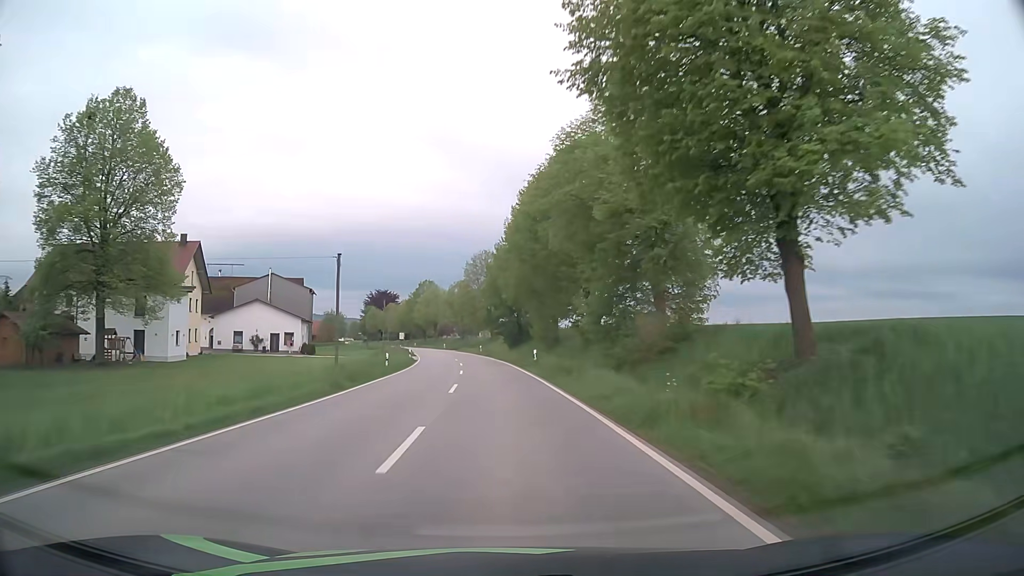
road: secondary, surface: asphalt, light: Day
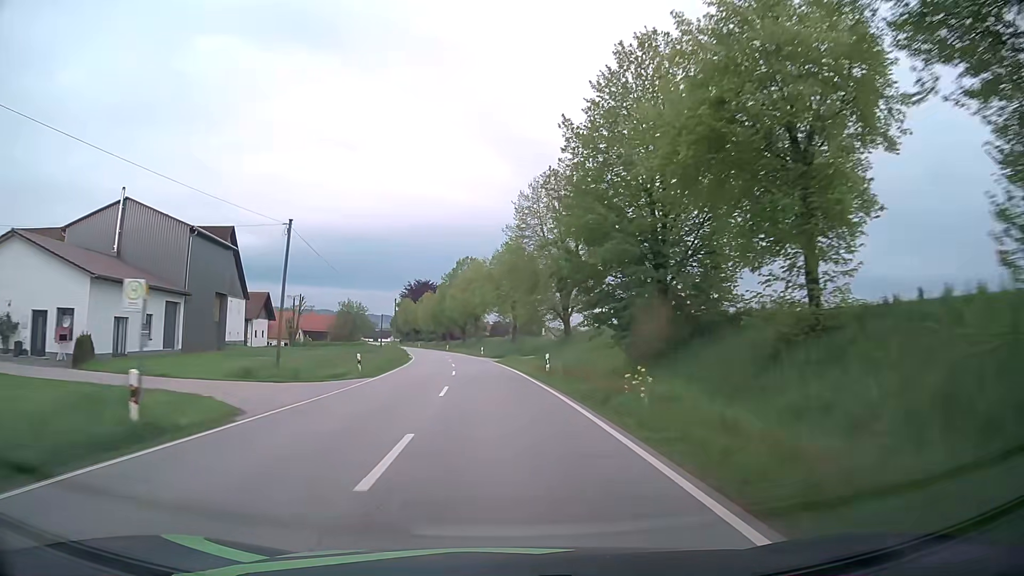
(-2.1, +49.2) m; -5°
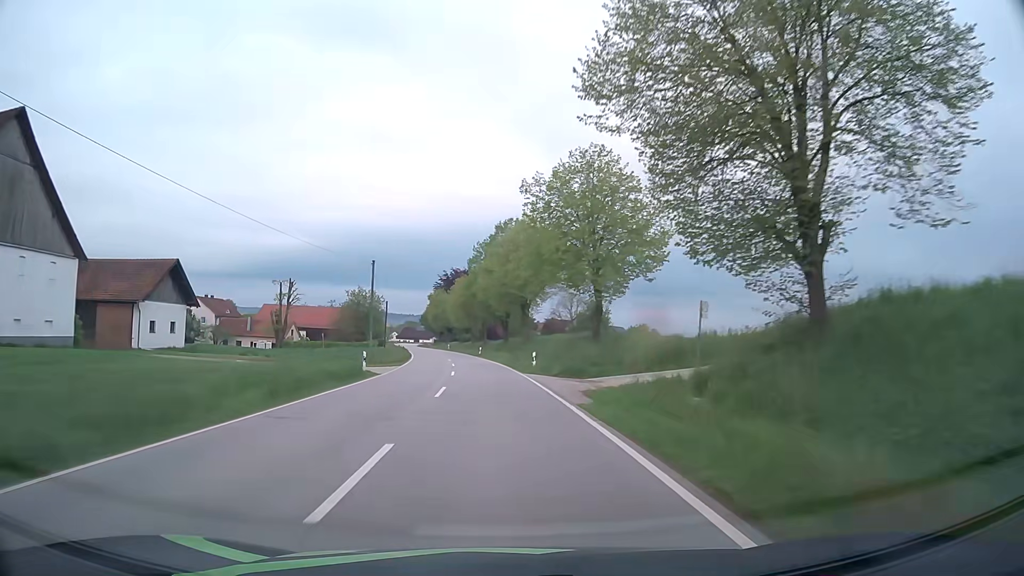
(-1.3, +37.3) m; -4°
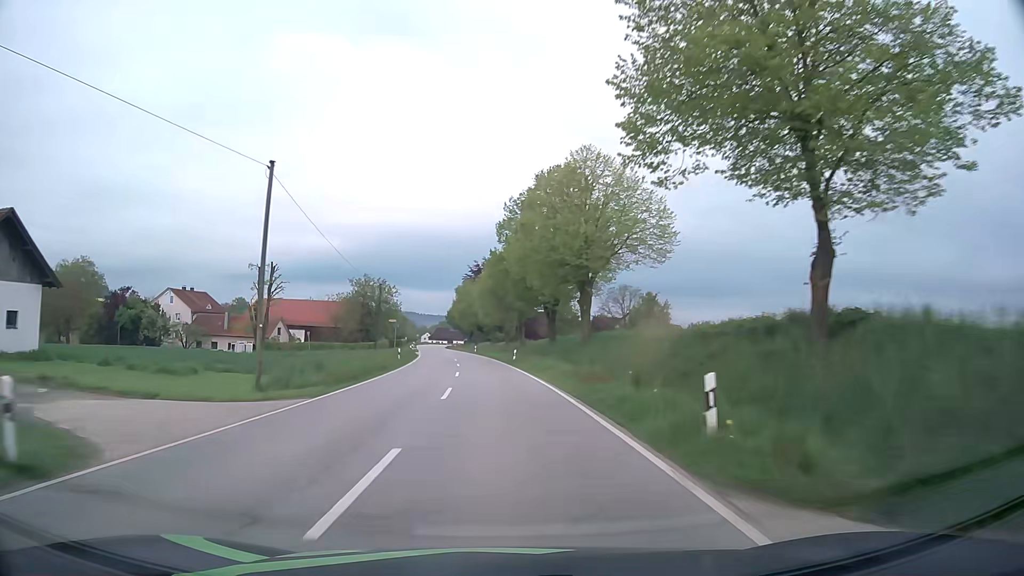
(-0.7, +24.9) m; -3°
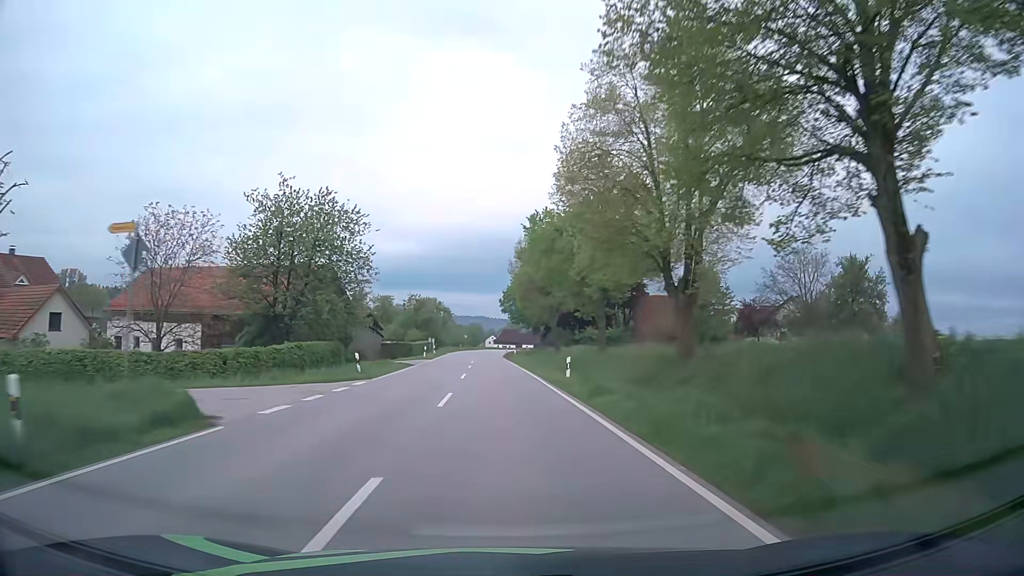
(-3.5, +61.9) m; -6°
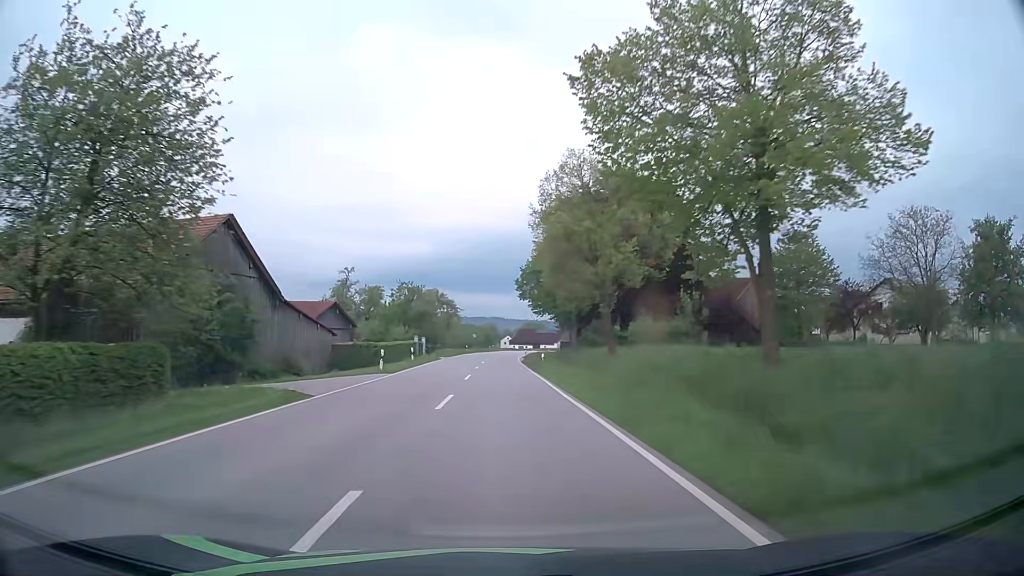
(-0.4, +24.7) m; -1°
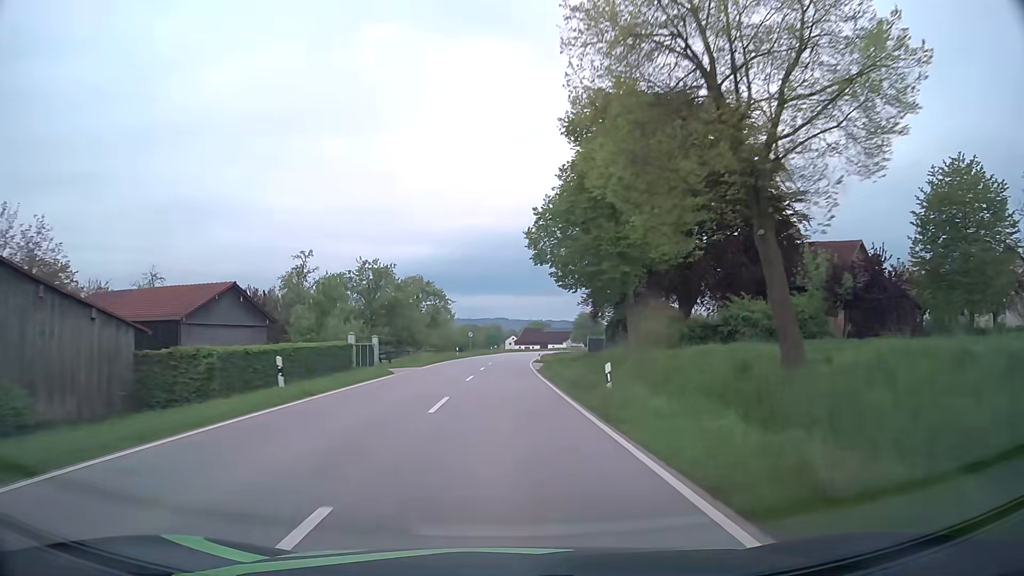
(-0.2, +24.6) m; -1°
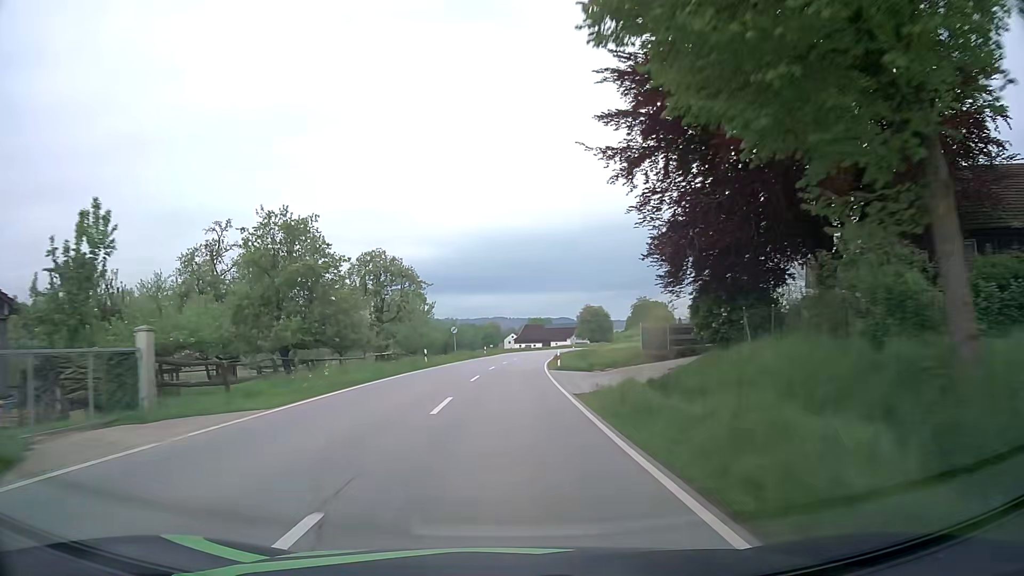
(0.0, +24.5) m; 0°
(0, +10) (0, +20) (0, +30) (+1, +40) (+1, +50) (+2, +60) (+3, +70) (+4, +80) (+5, +90) (+6, +100) m
